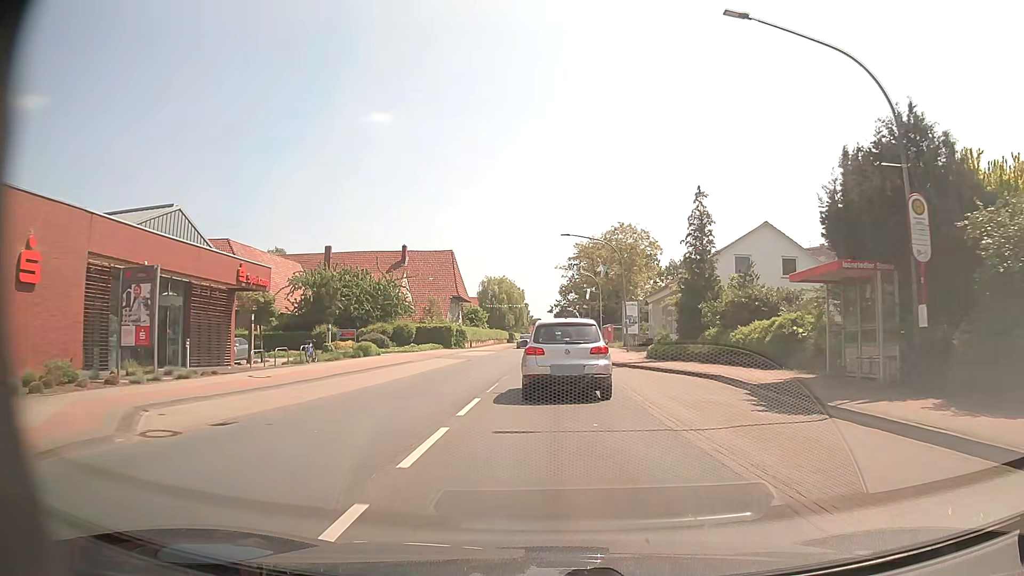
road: primary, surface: asphalt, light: Day
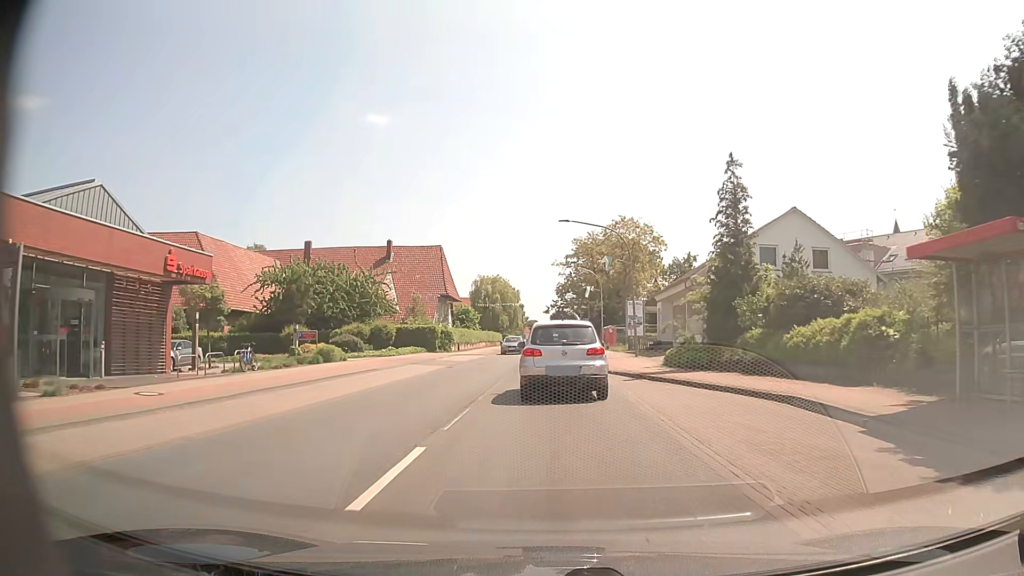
(0.0, +6.1) m; 0°
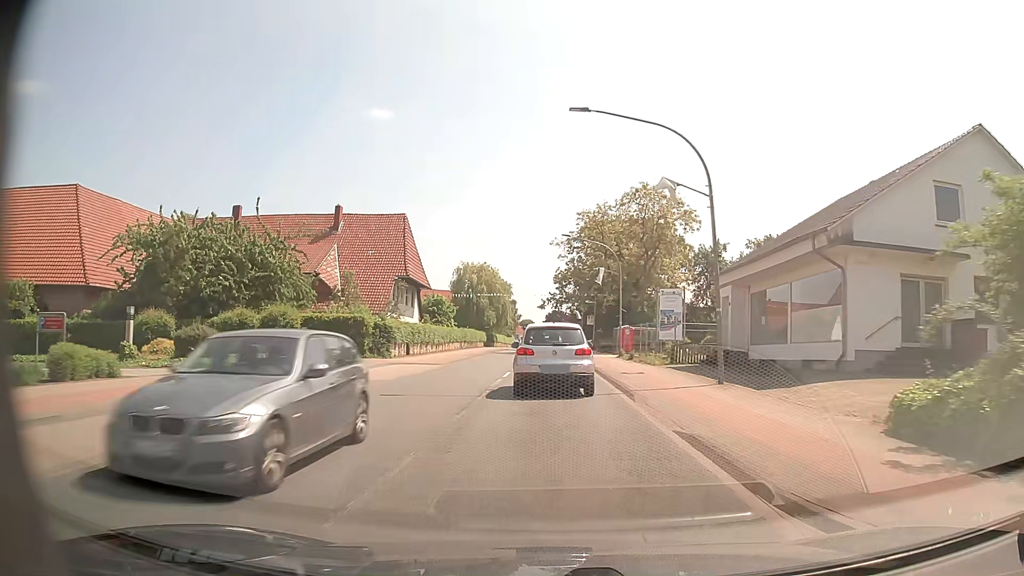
(+0.1, +19.1) m; +1°
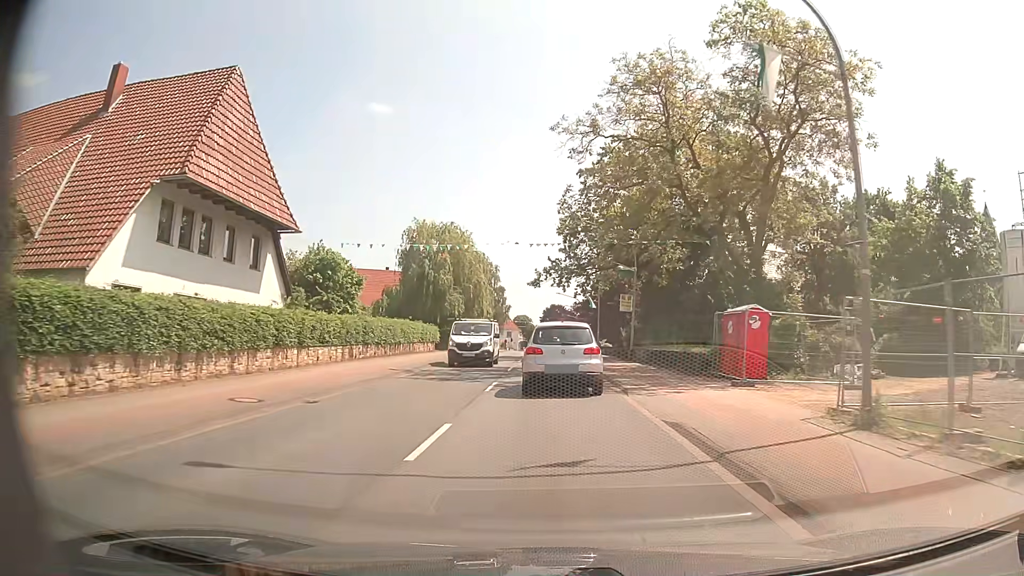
(+0.2, +34.2) m; 0°
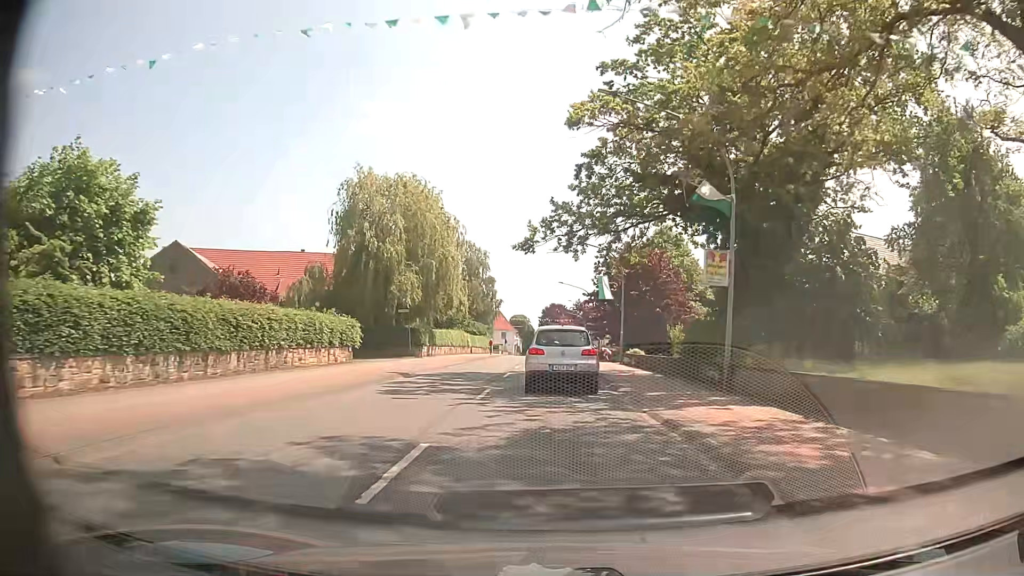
(0.0, +20.4) m; 0°
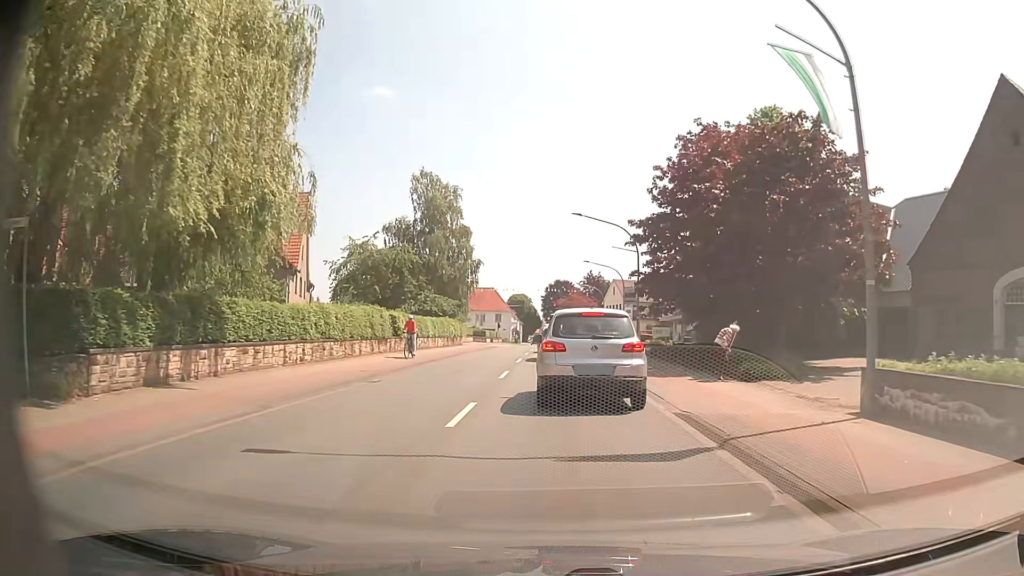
(-0.1, +32.6) m; 0°
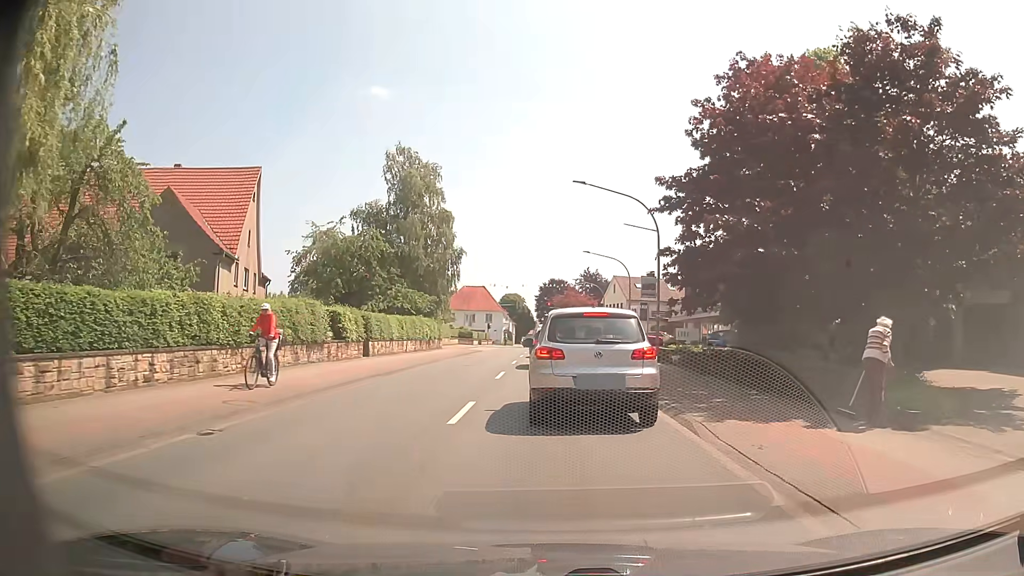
(-0.1, +8.3) m; 0°
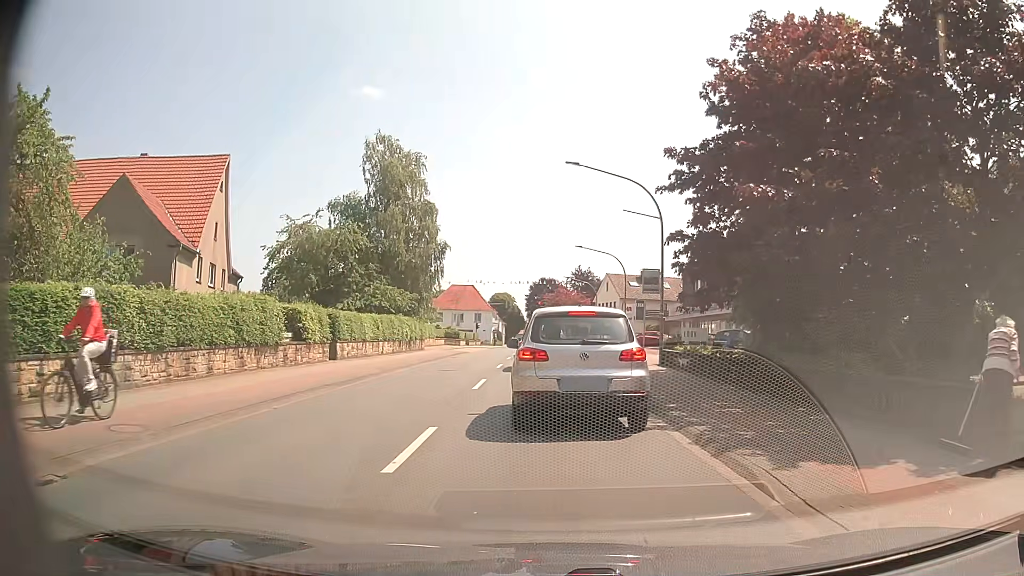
(0.0, +3.2) m; +1°
(0, +10) (0, +20) (0, +30) (-1, +40) (-1, +50) (-1, +60) (-1, +70) (-1, +80) (-1, +90) (-2, +100) m
